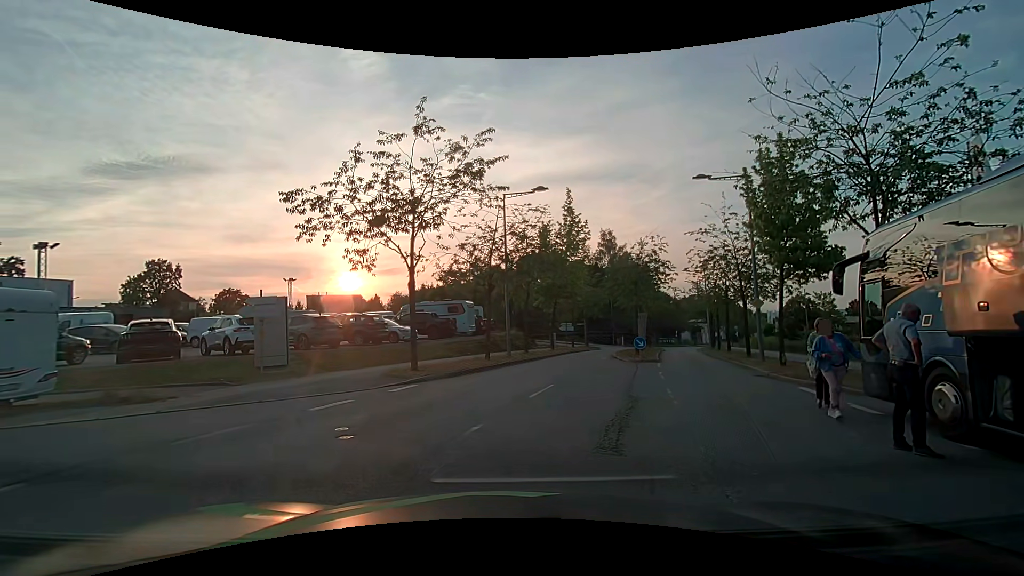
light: Day
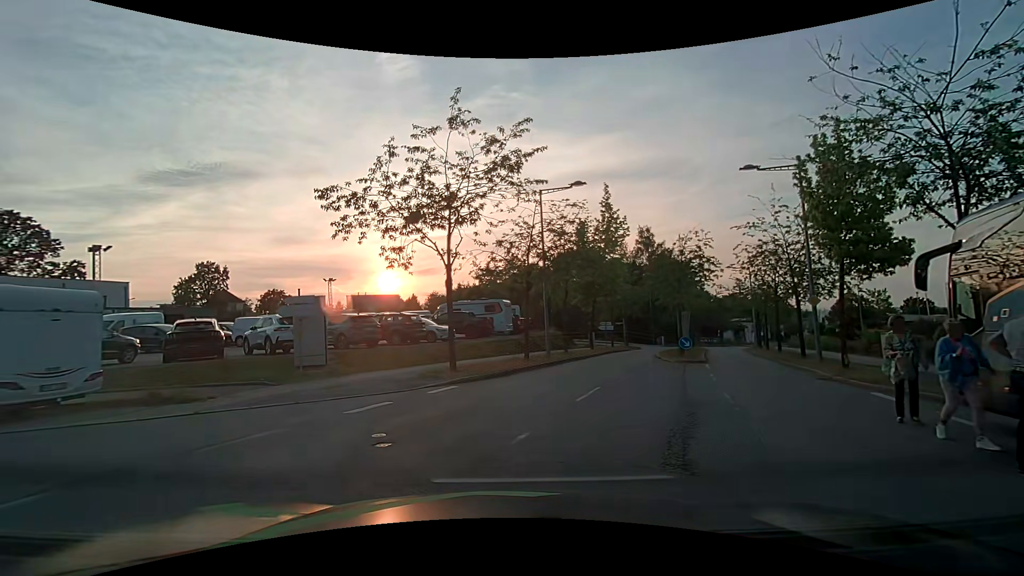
(0.0, +0.7) m; -4°
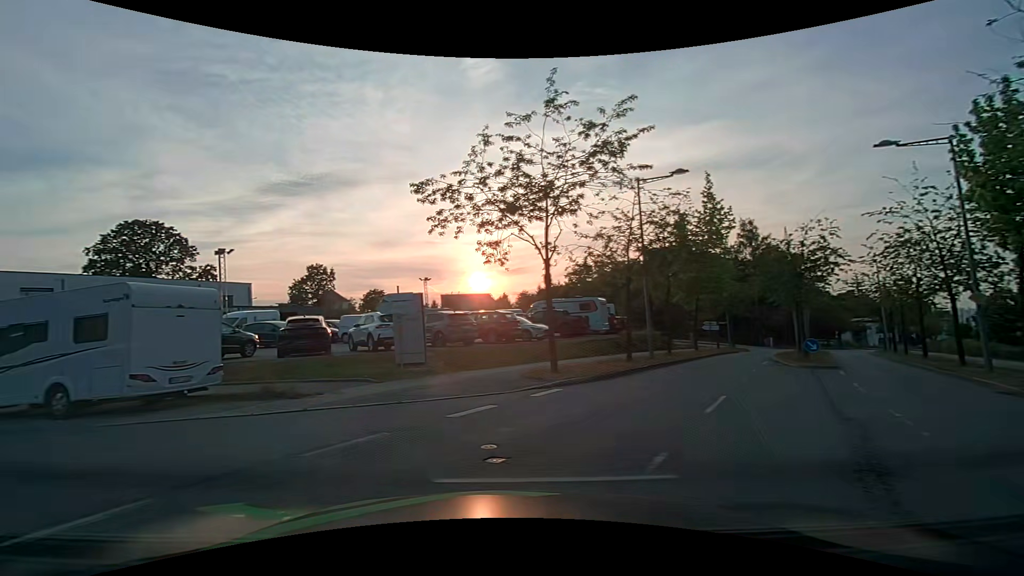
(-0.1, +1.1) m; -9°
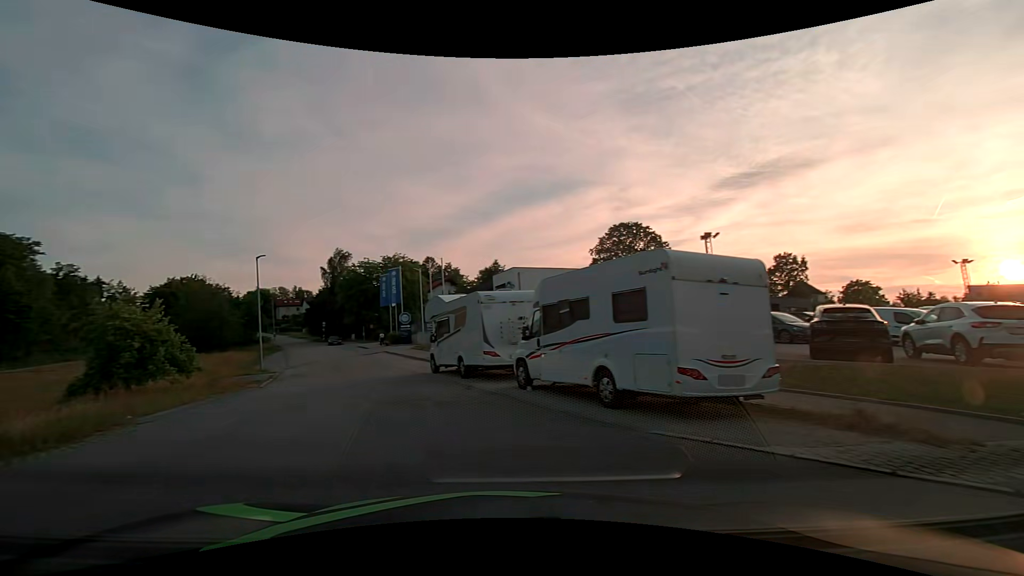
(-2.1, +4.4) m; -48°
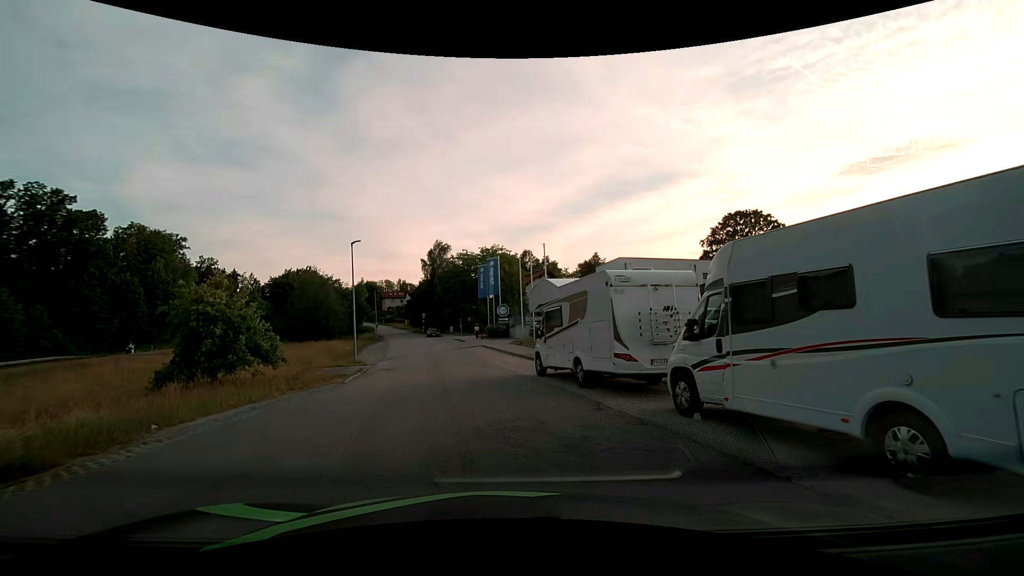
(-0.8, +4.3) m; -13°
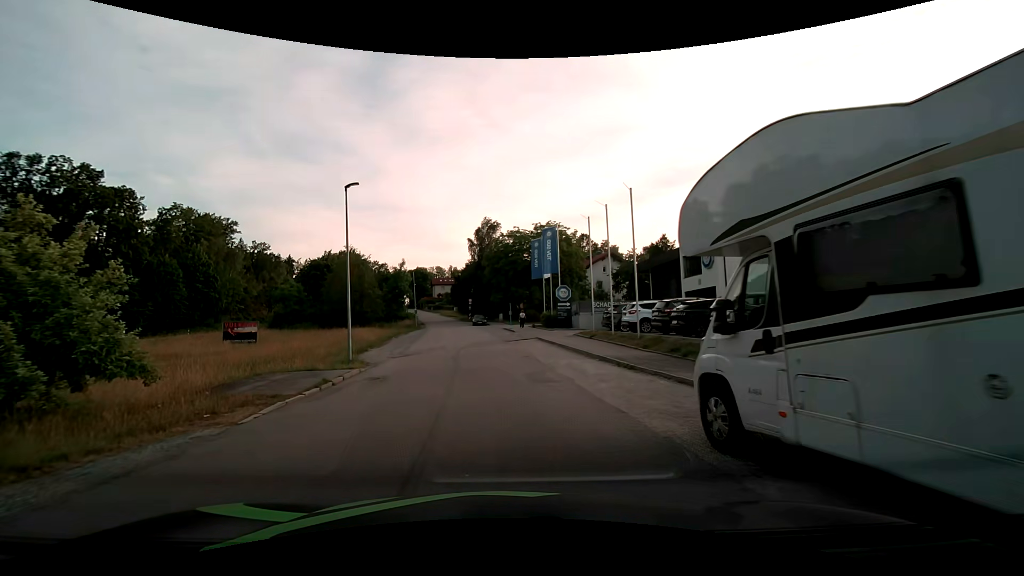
(-0.5, +11.4) m; -6°
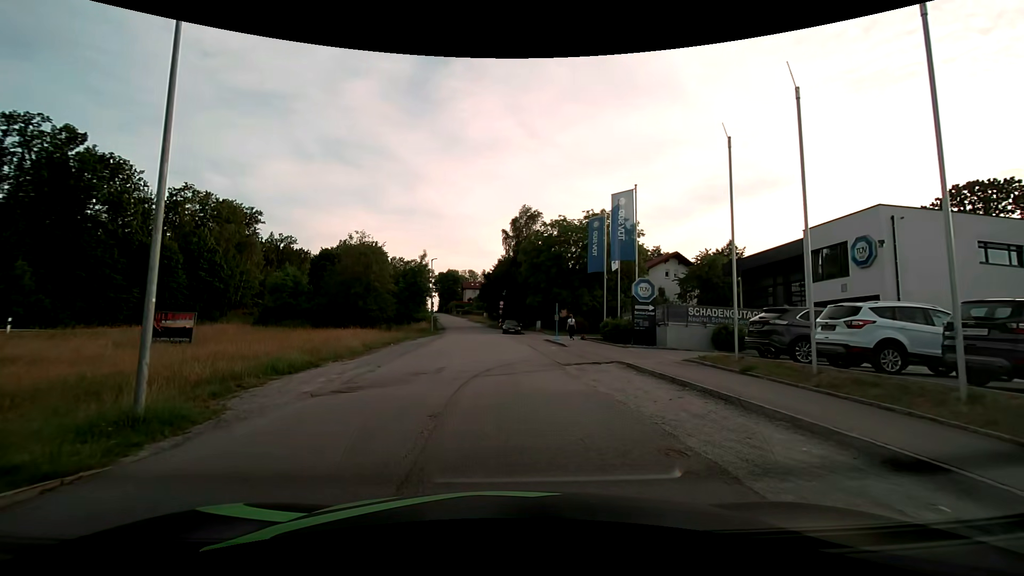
(-0.7, +14.1) m; -3°
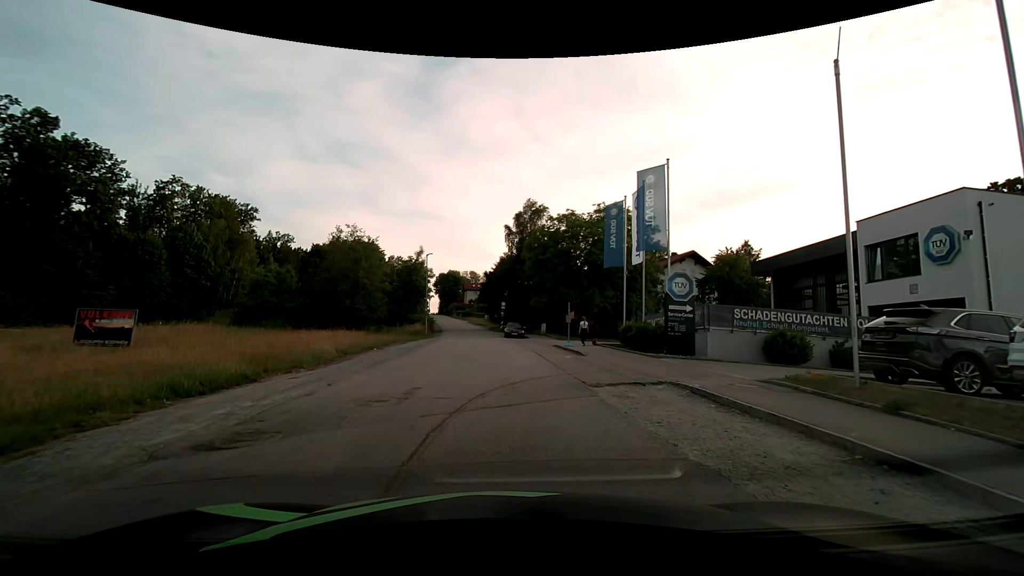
(0.0, +5.0) m; -1°
